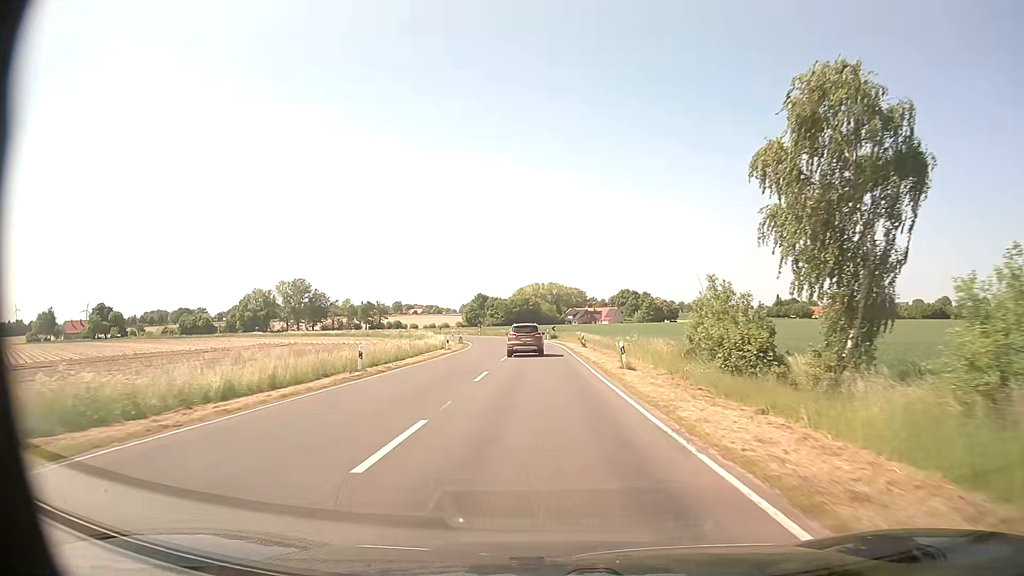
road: secondary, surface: asphalt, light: Day
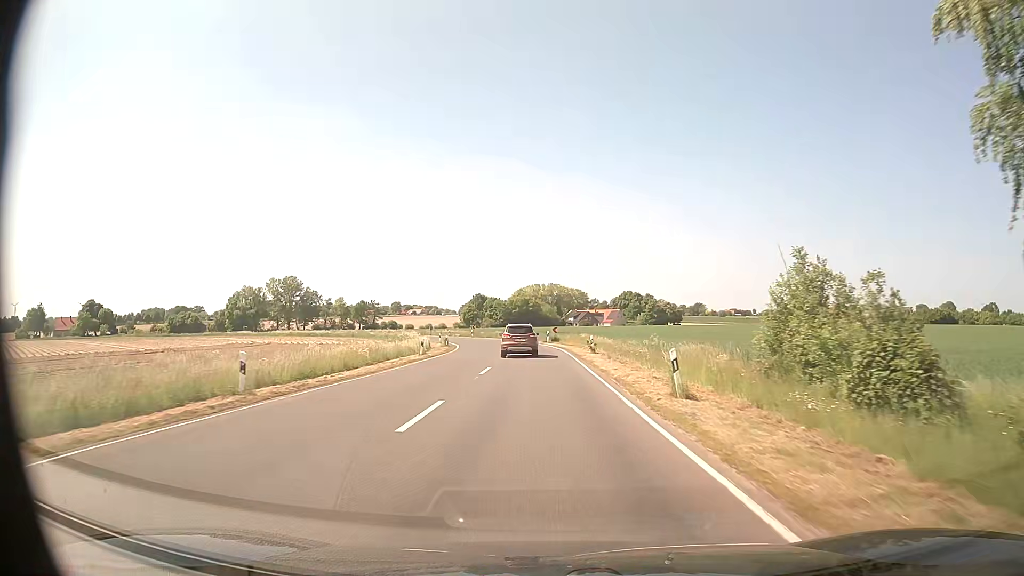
(0.0, +9.5) m; 0°
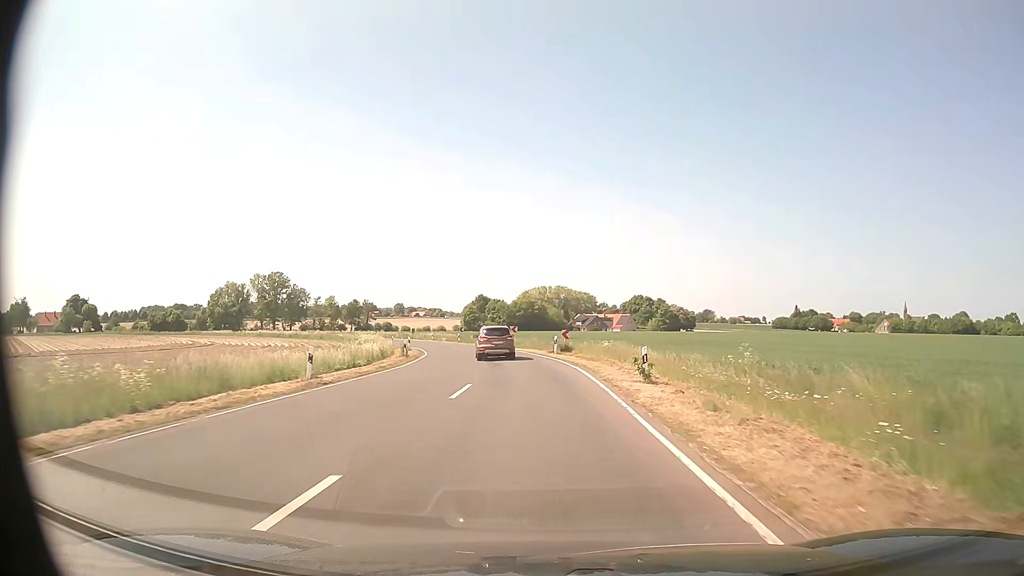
(0.0, +18.7) m; 0°
(0, +10) (0, +20) (-1, +30) (-3, +40) (-5, +50) (-7, +59) (-11, +69) (-15, +78) (-20, +86) (-25, +95) m
